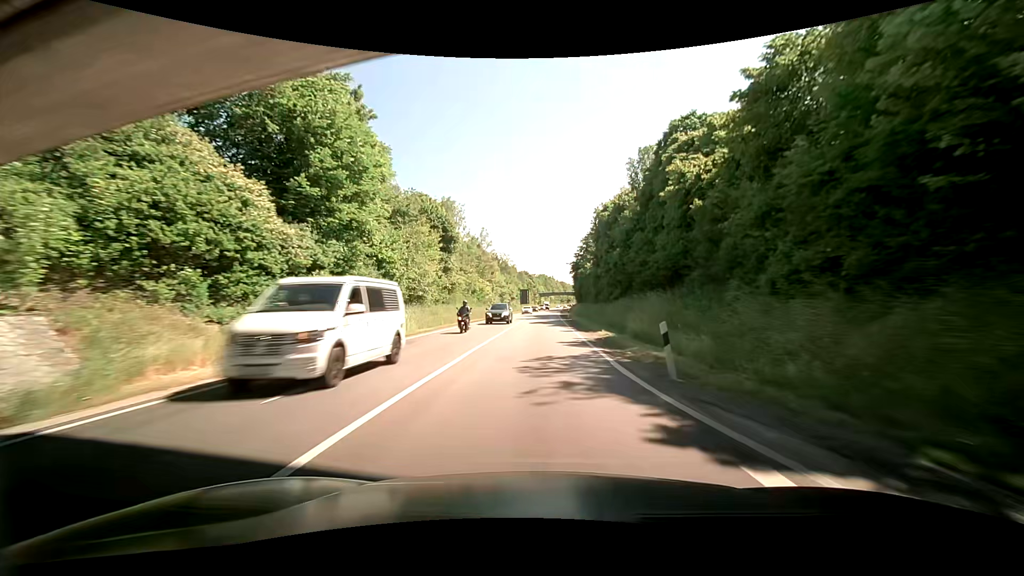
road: primary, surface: asphalt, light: Day
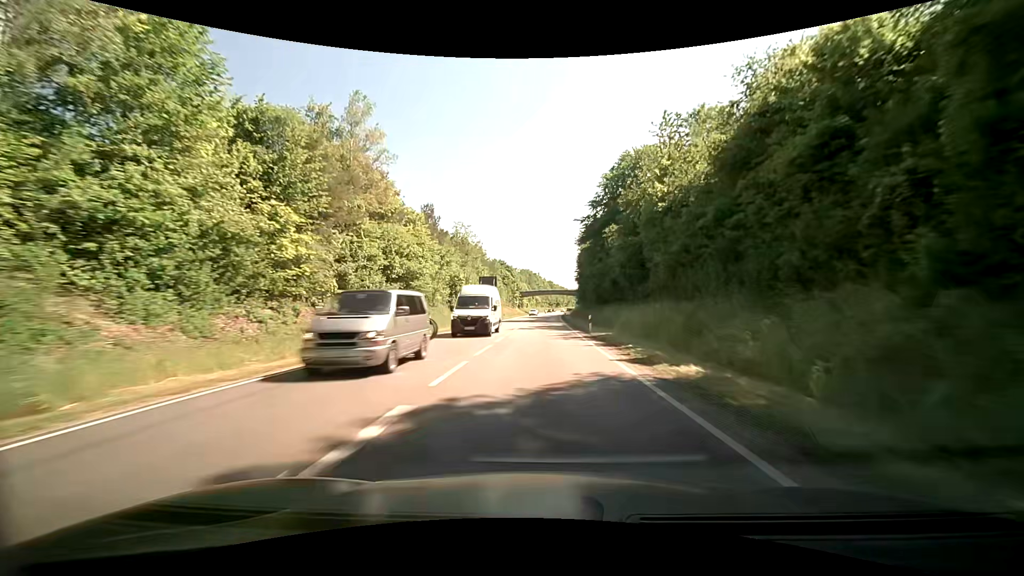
(+1.5, +75.2) m; +2°
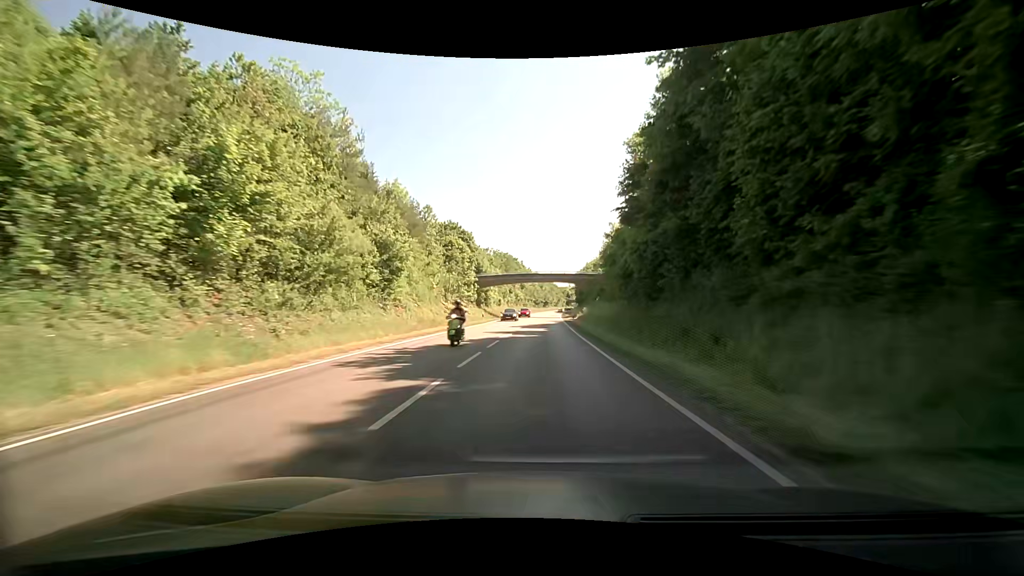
(+1.0, +75.3) m; +1°
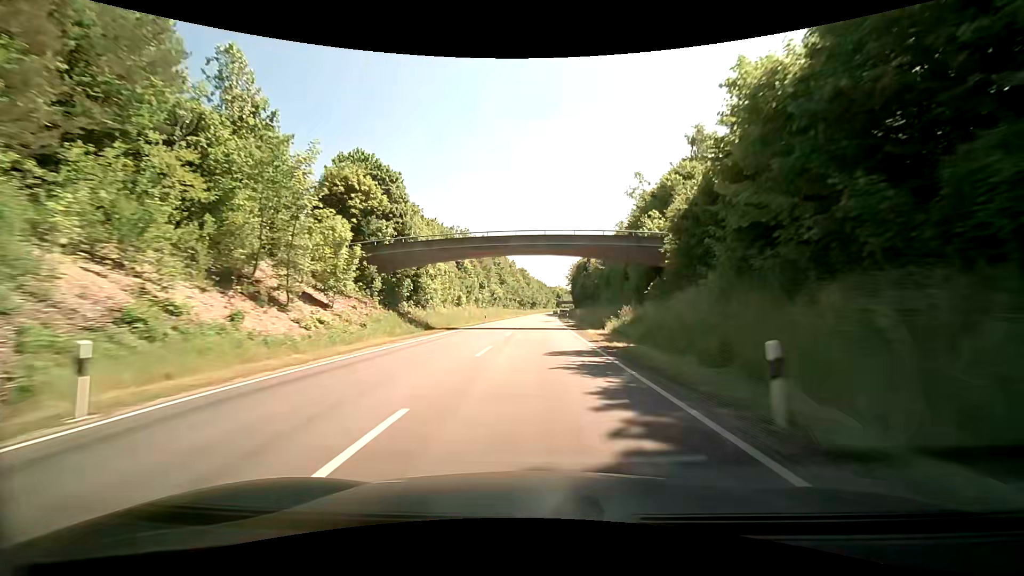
(+0.8, +45.1) m; +2°
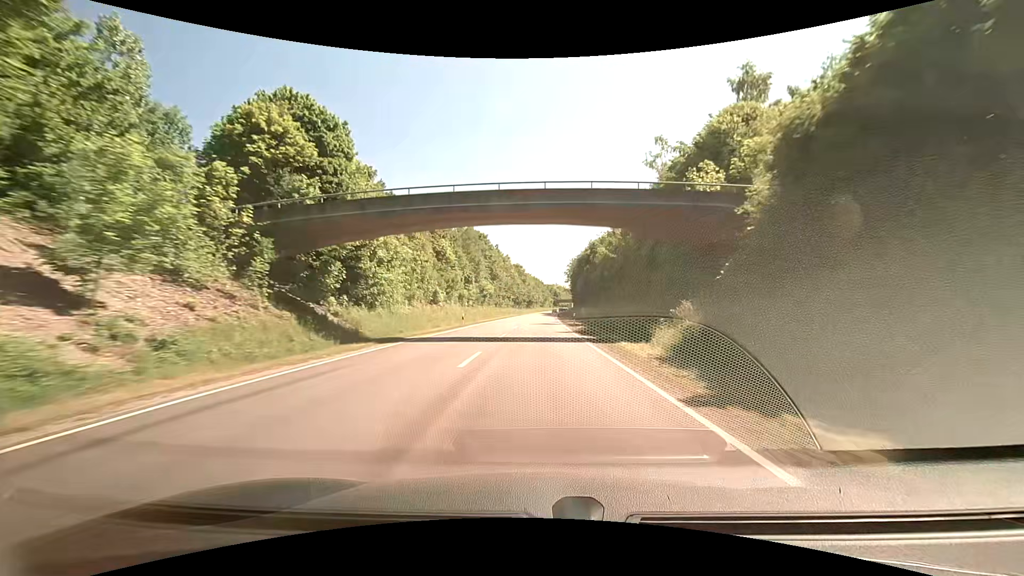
(+0.1, +15.0) m; 0°
